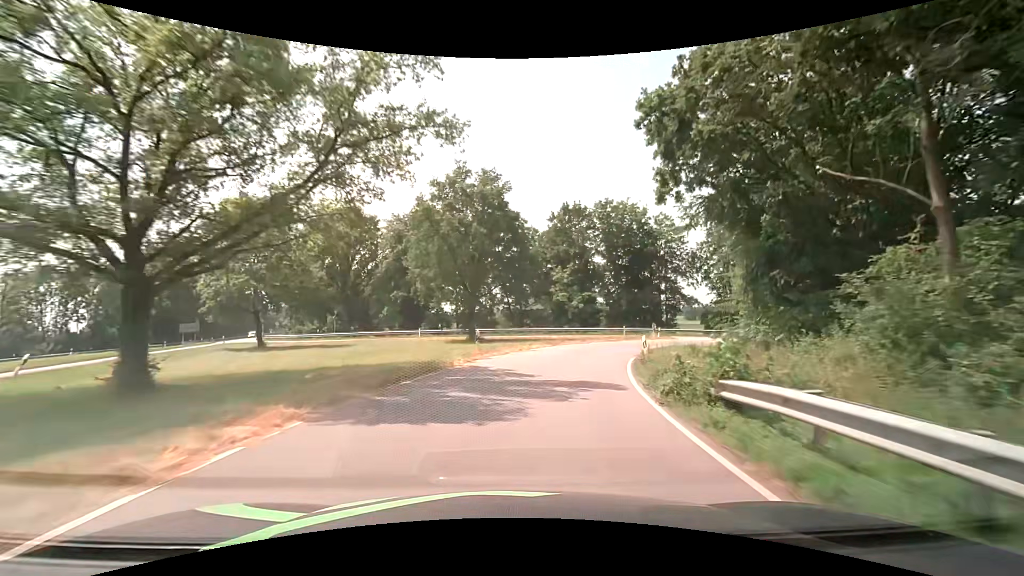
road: primary_link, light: Day
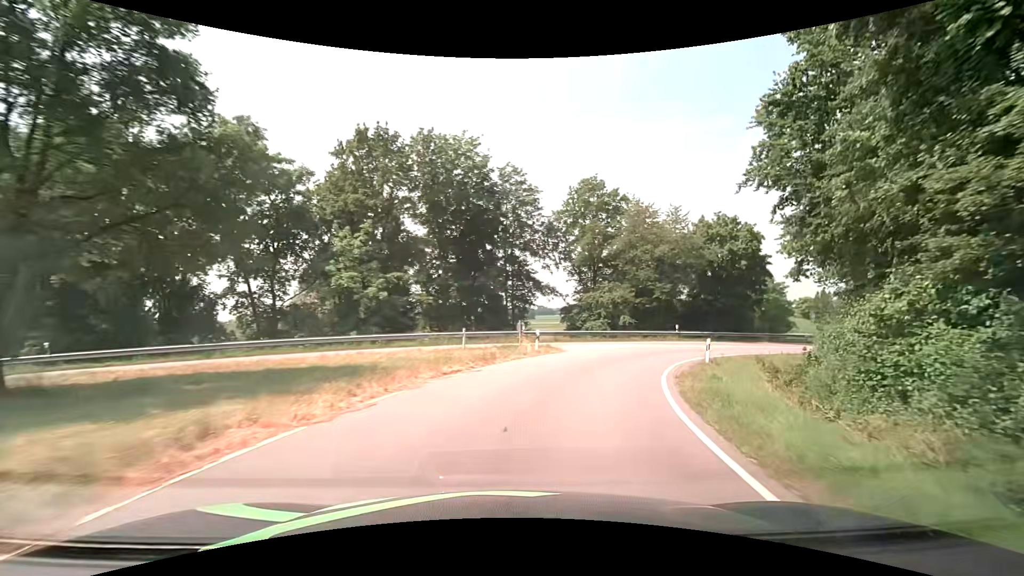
(+4.0, +24.7) m; +20°
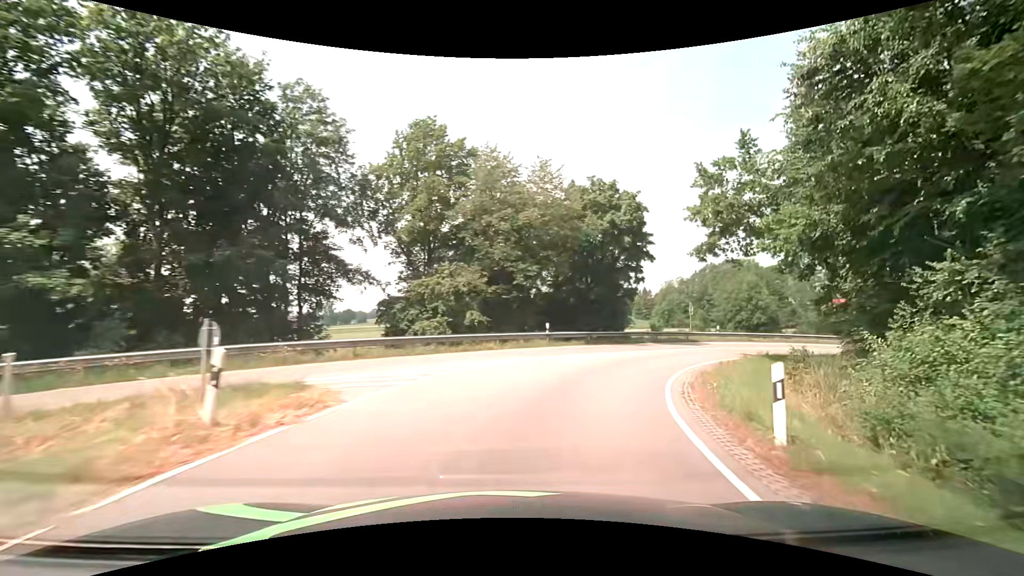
(+2.4, +15.0) m; +19°
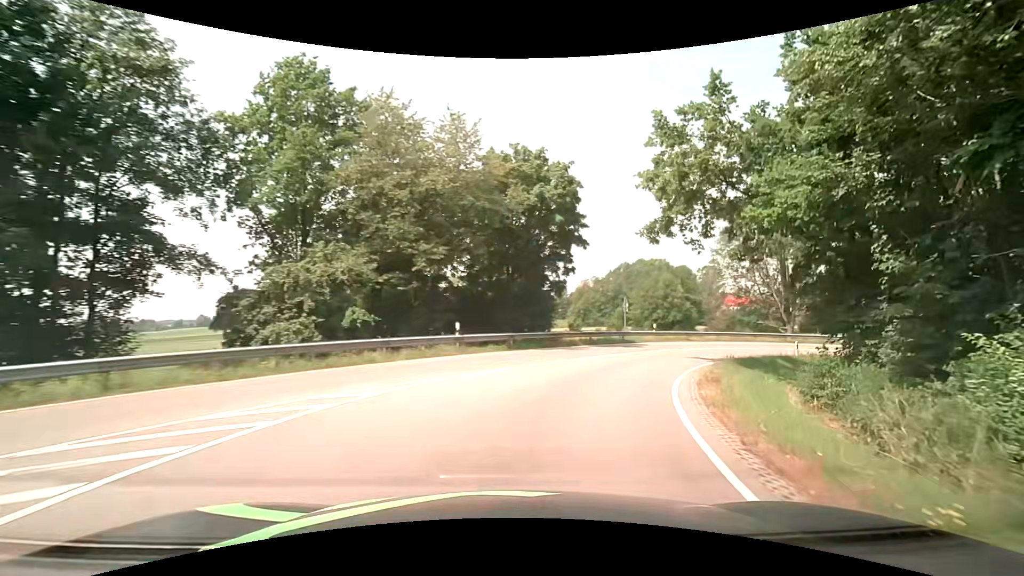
(+0.6, +7.3) m; +9°
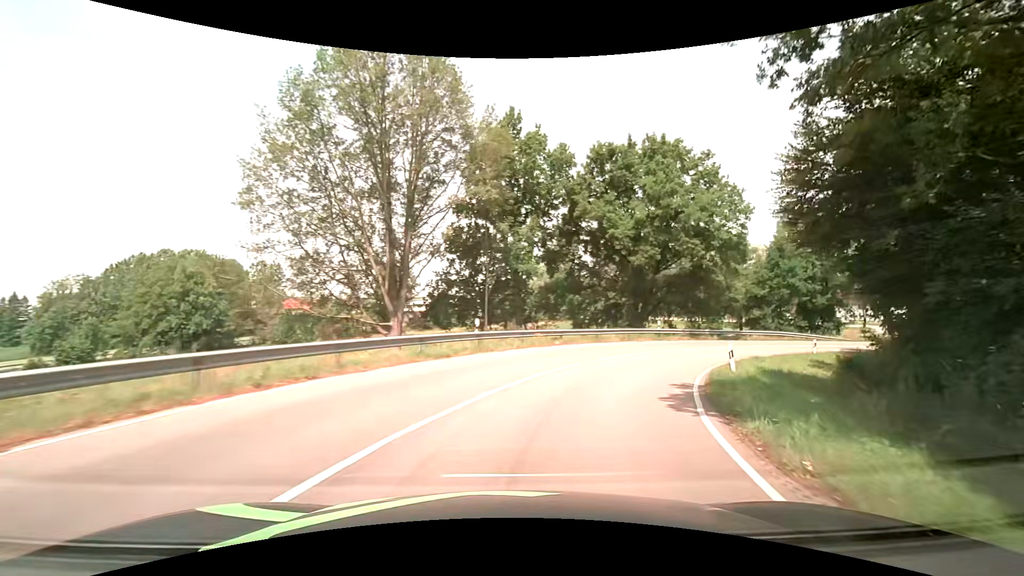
(+13.8, +31.5) m; +47°
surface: asphalt
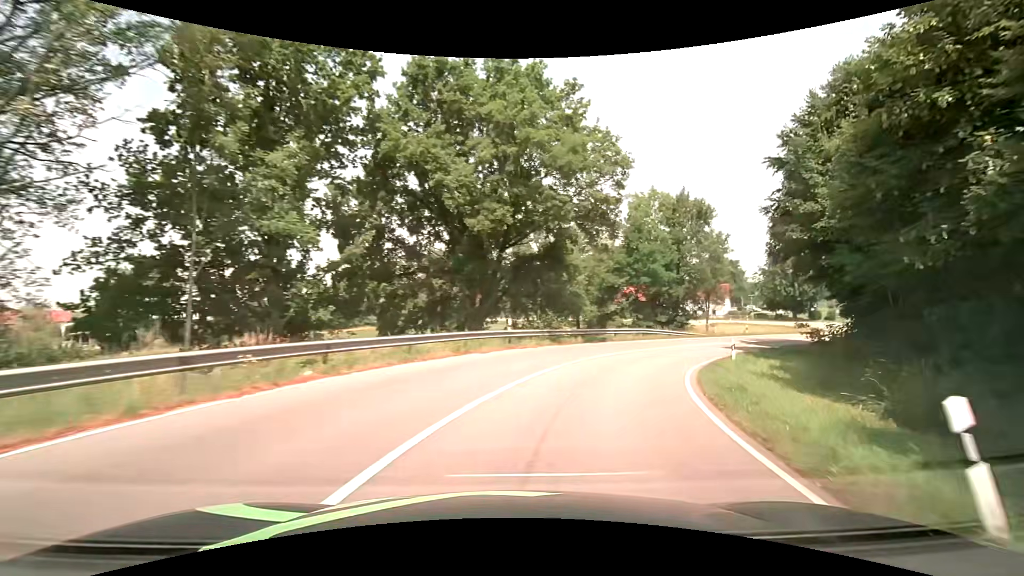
(+2.5, +14.2) m; +20°
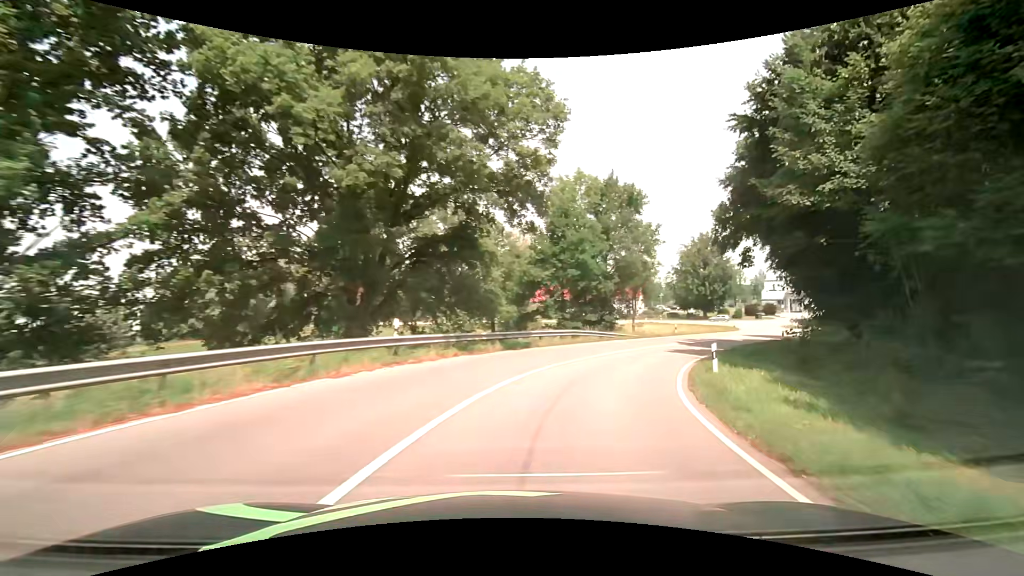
(+0.6, +7.3) m; +10°
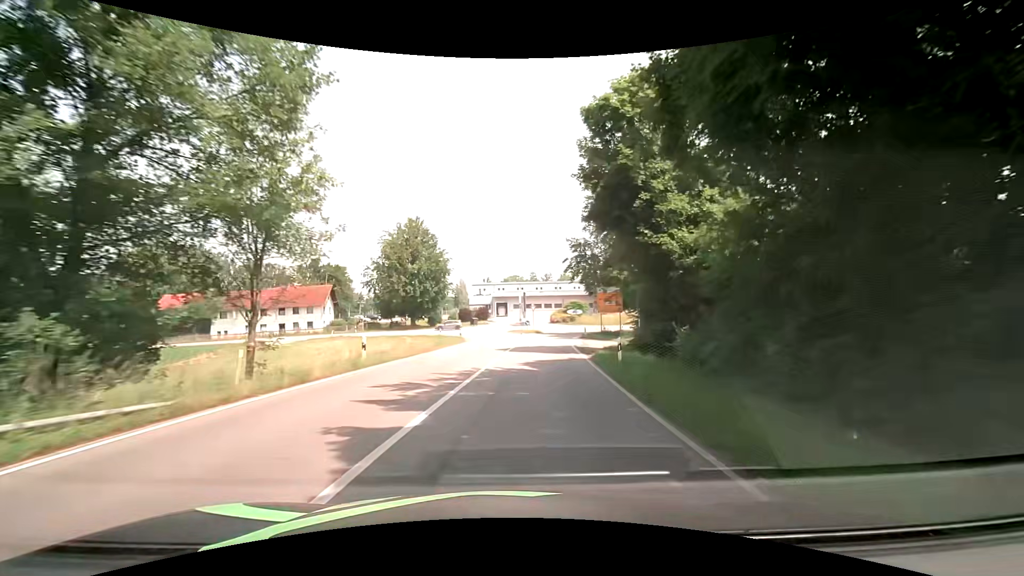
(+9.3, +29.1) m; +32°
(0, +10) (+1, +20) (+2, +30) (+4, +40) (+6, +50) (+8, +59) (+13, +68) (+19, +76) (+28, +80) (+38, +82) m
